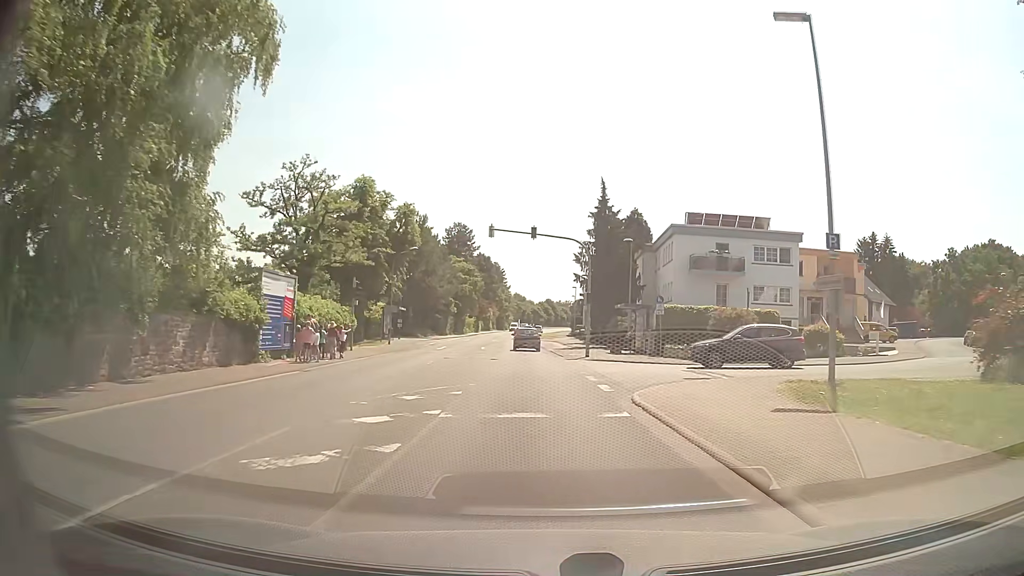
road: secondary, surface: asphalt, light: Day
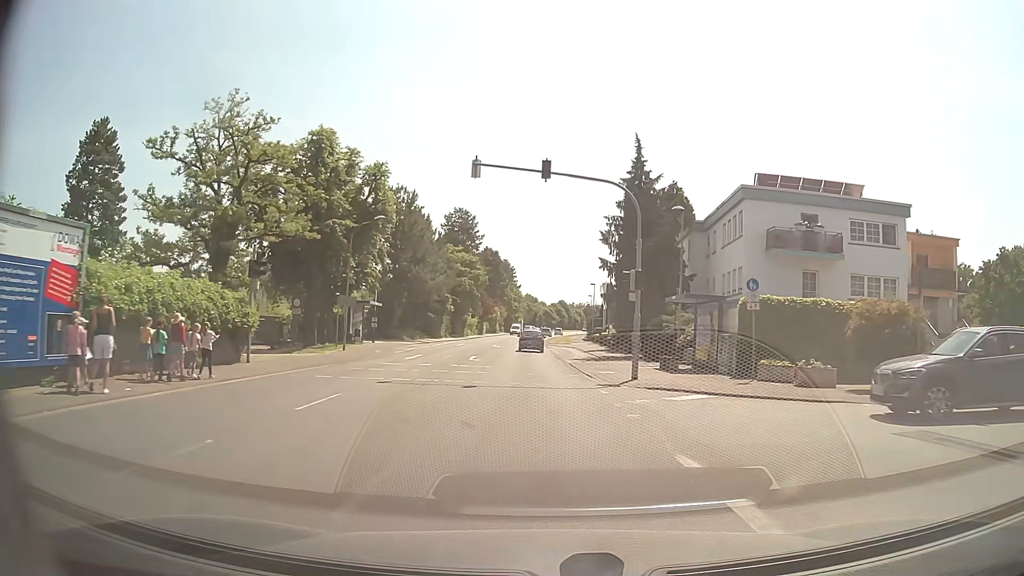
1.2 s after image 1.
(0.0, +14.0) m; 0°
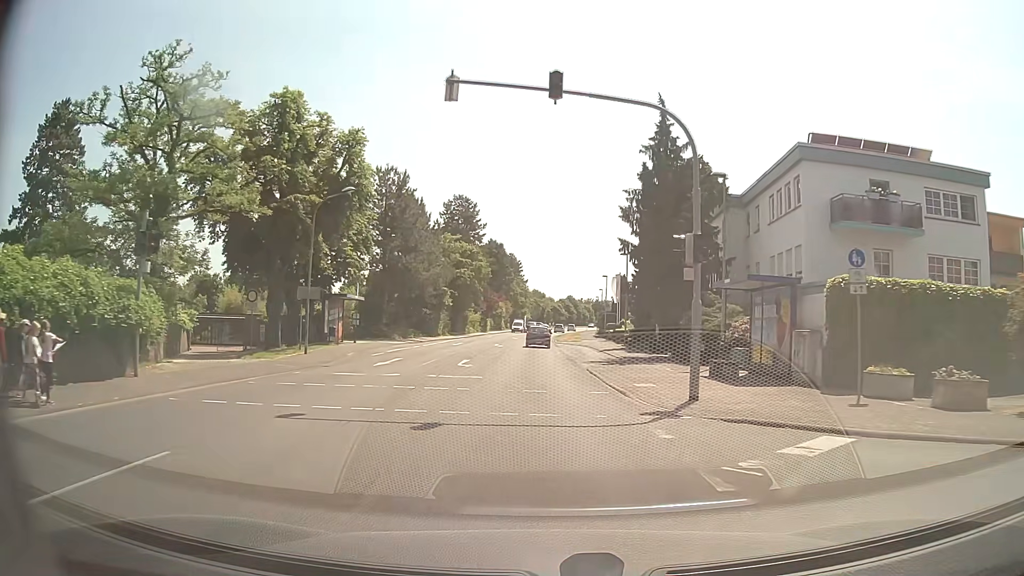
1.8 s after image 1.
(-0.1, +7.0) m; -1°
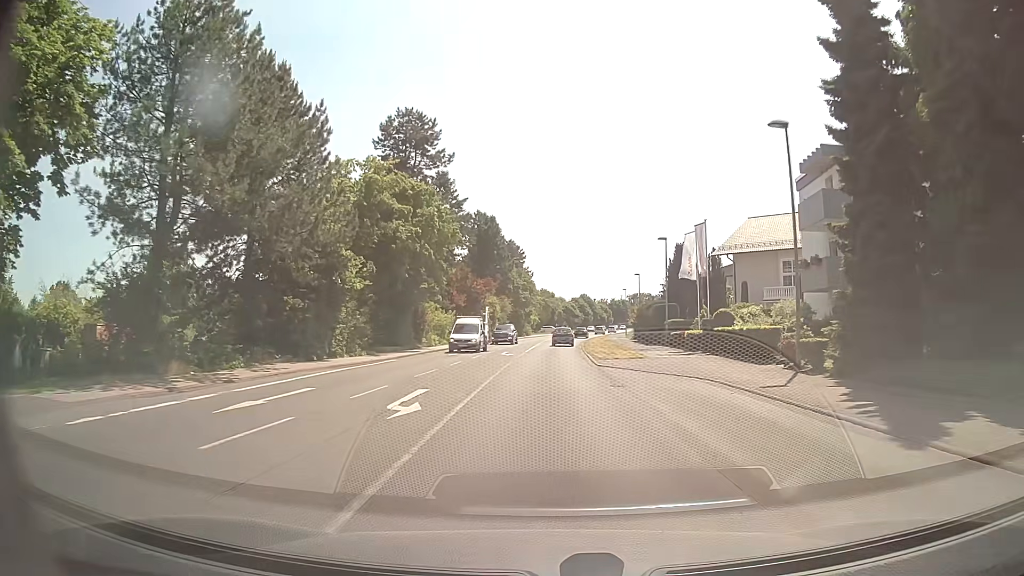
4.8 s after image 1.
(-0.5, +35.8) m; -1°
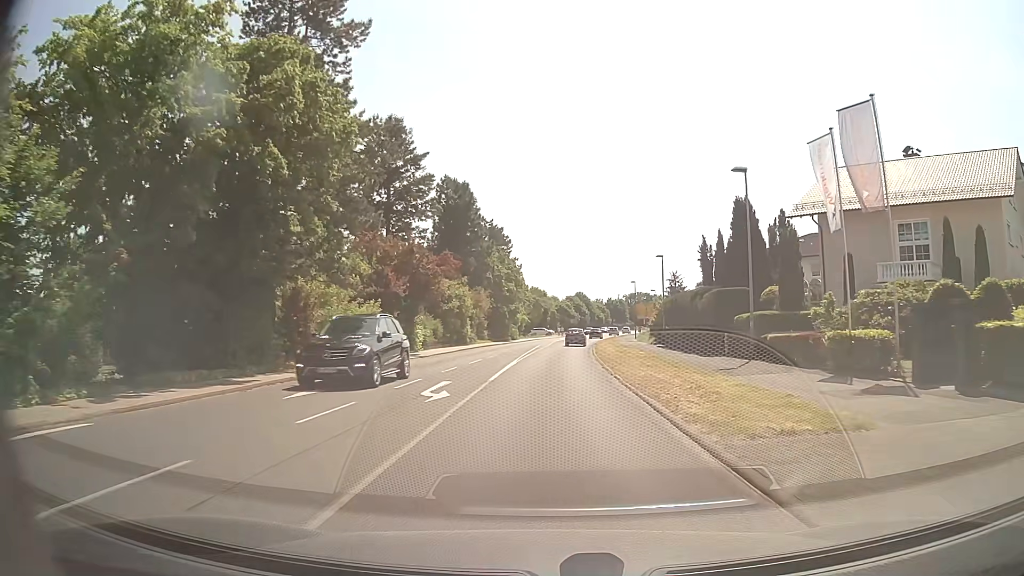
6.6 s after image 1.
(+0.1, +21.8) m; 0°
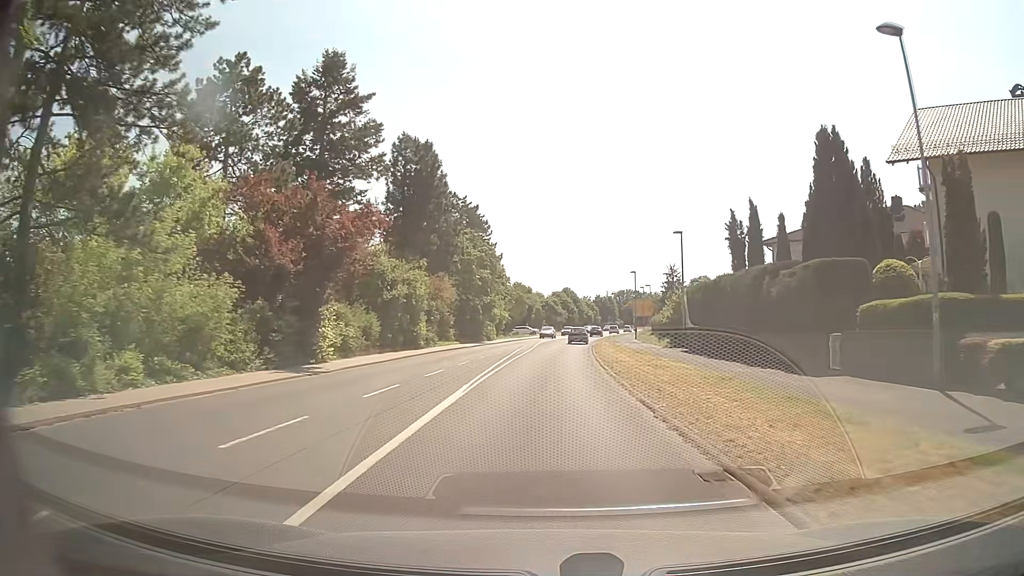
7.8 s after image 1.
(+0.3, +14.5) m; +2°
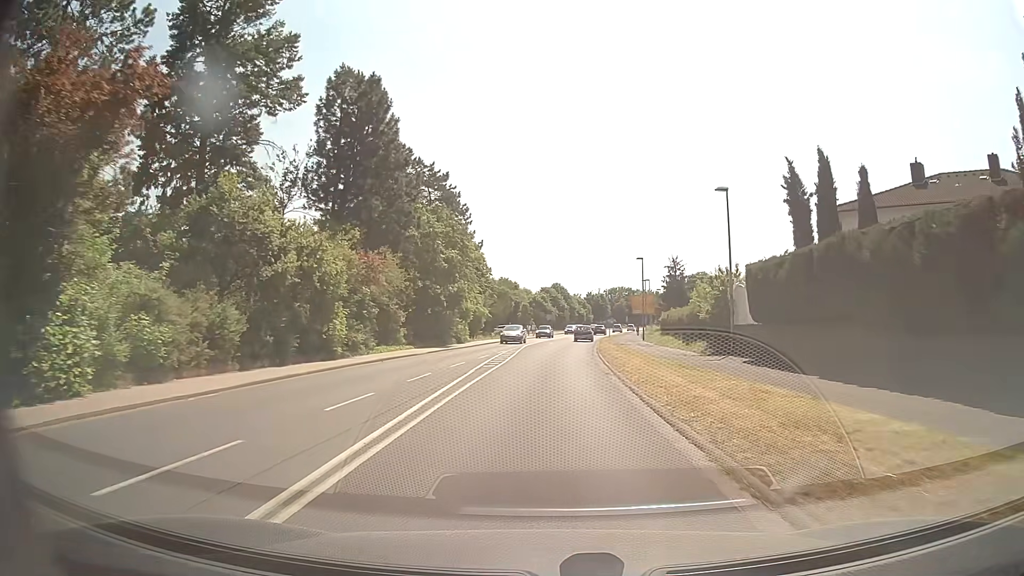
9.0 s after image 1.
(+0.1, +14.5) m; +1°
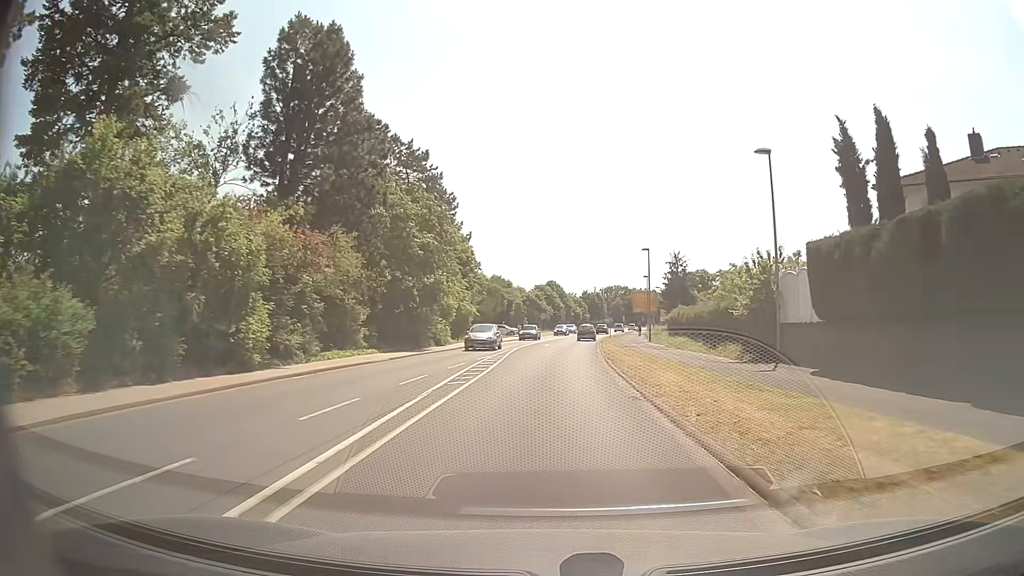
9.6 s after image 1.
(0.0, +7.3) m; +1°
(0, +10) (0, +20) (+1, +30) (+1, +40) (+2, +50) (+3, +60) (+4, +70) (+5, +80) (+6, +90) (+8, +100) m
